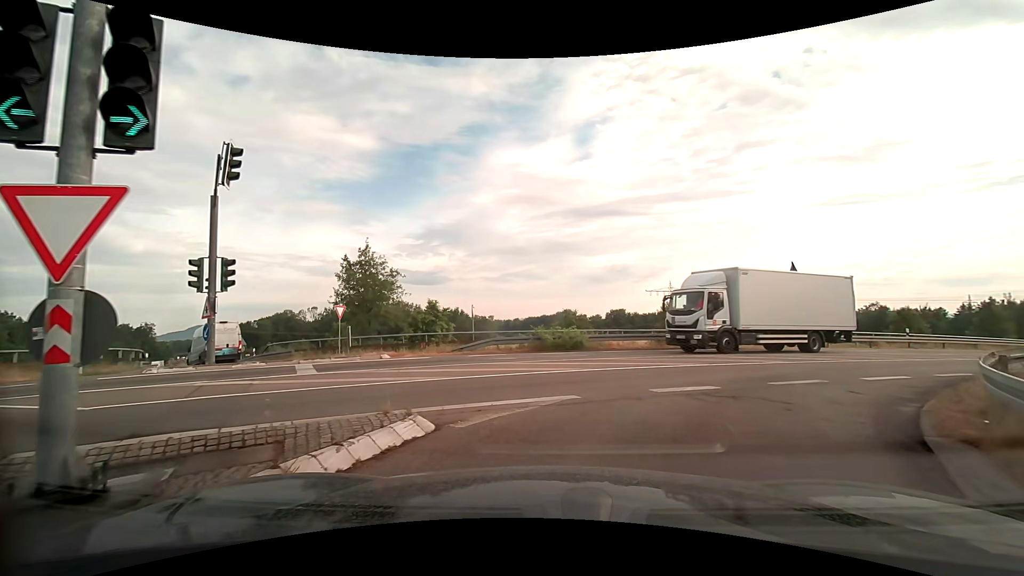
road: trunk_link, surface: asphalt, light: Day
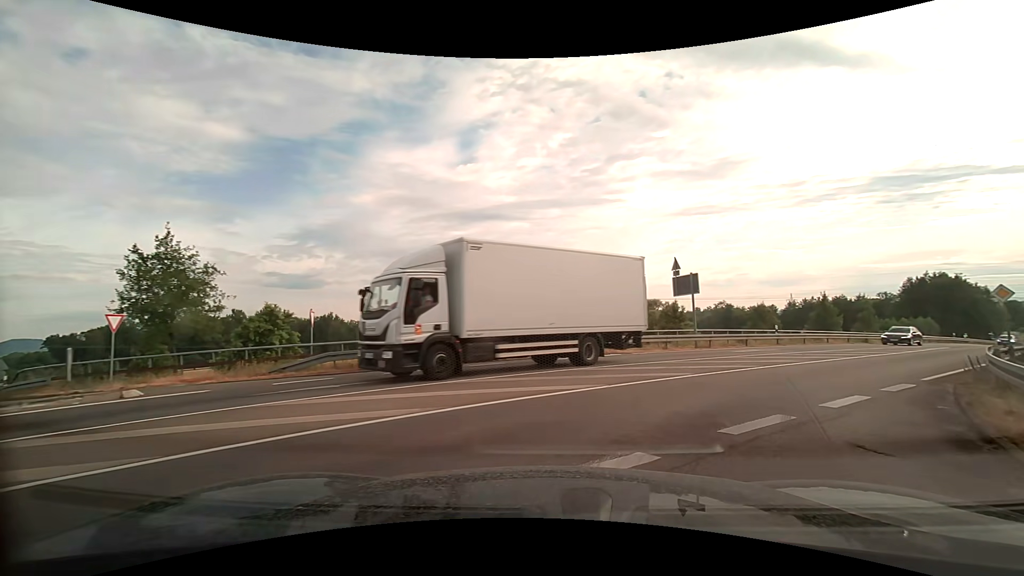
(+0.7, +5.3) m; +14°
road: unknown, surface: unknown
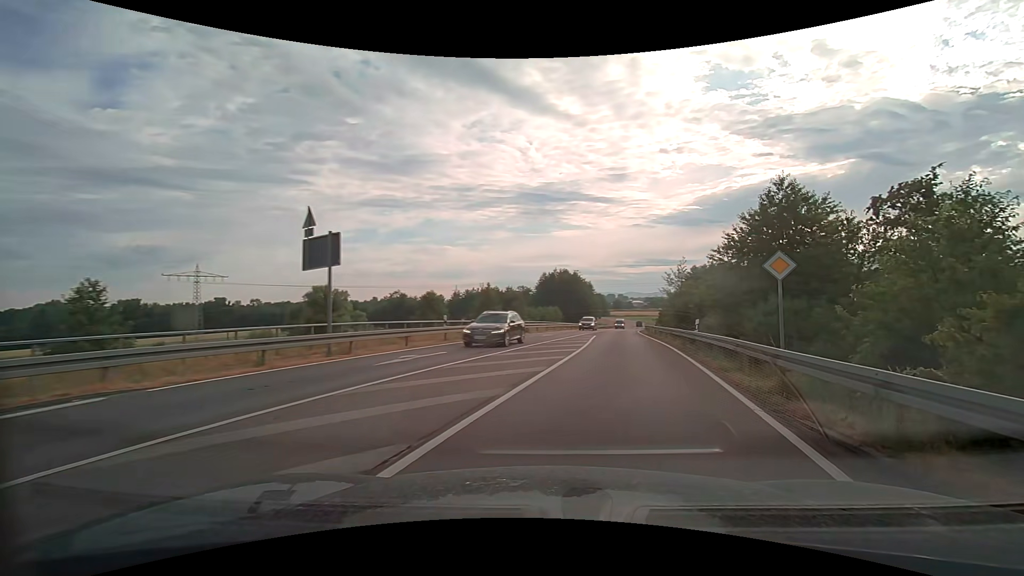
(+3.6, +11.6) m; +36°
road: secondary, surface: asphalt
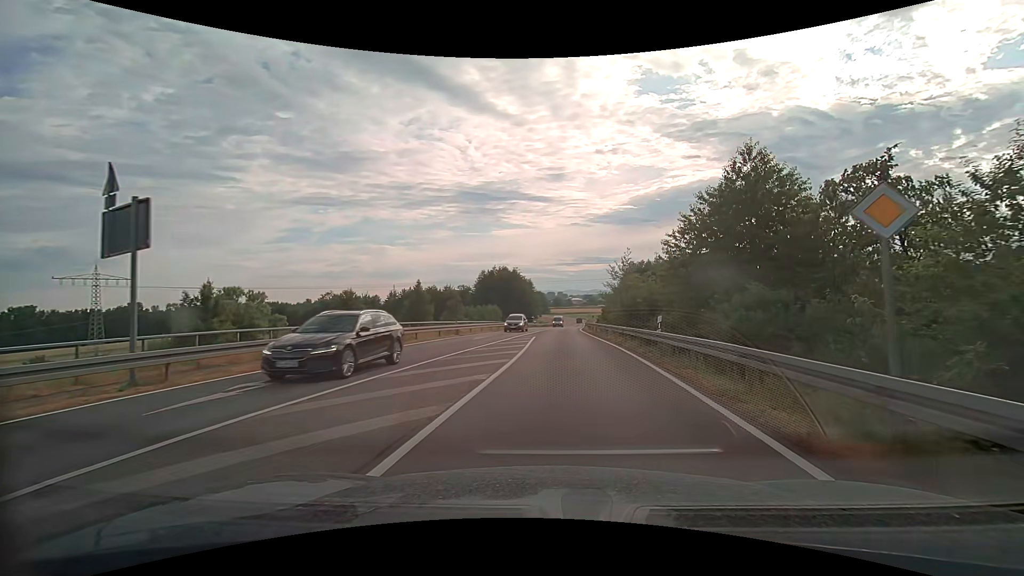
(+0.3, +5.3) m; +6°
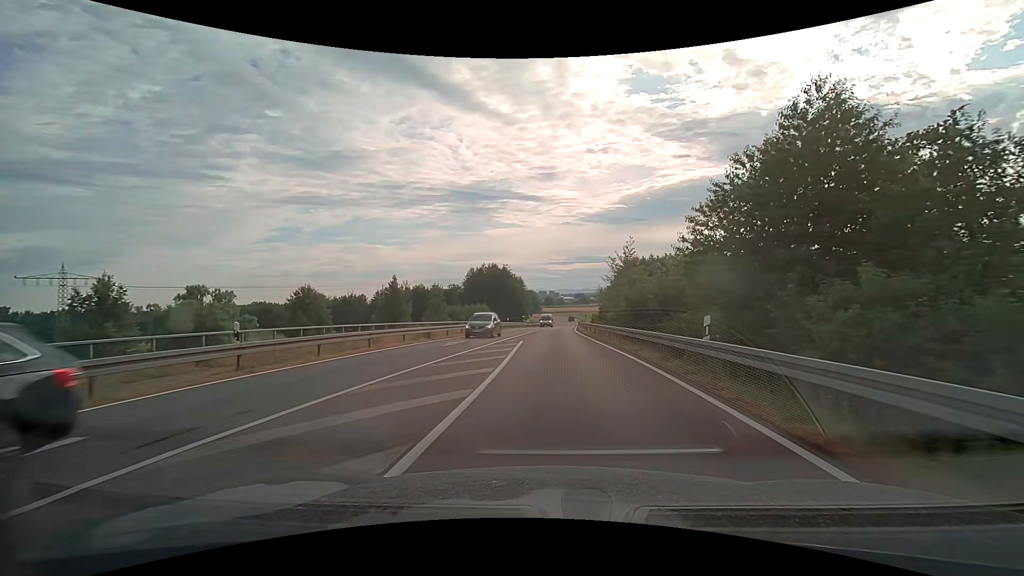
(+0.1, +6.1) m; +1°
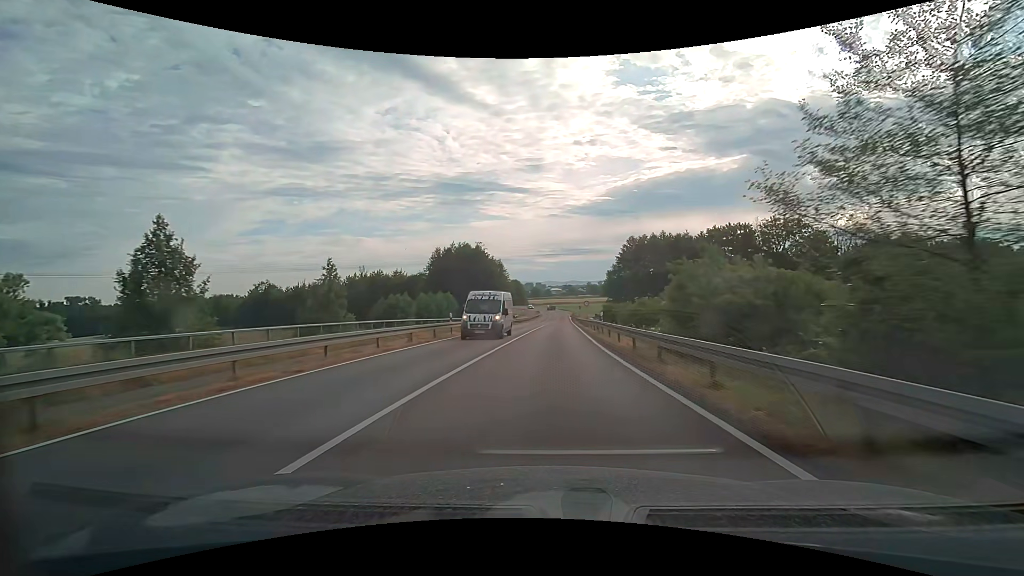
(+0.2, +30.9) m; +1°
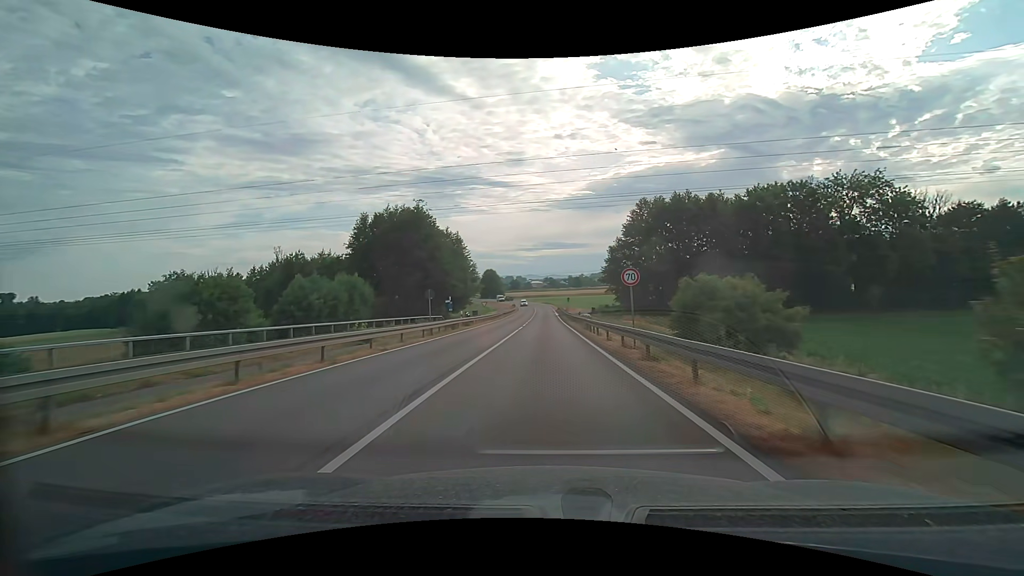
(+1.0, +36.3) m; +2°
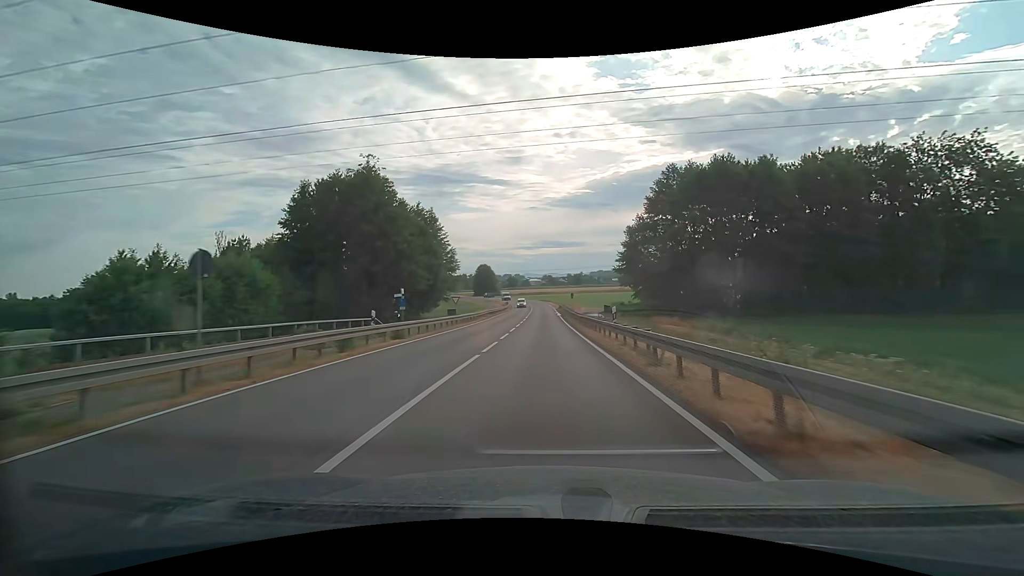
(0.0, +19.5) m; 0°
(0, +10) (0, +20) (0, +30) (0, +40) (0, +50) (0, +60) (0, +70) (0, +80) (-1, +90) (-1, +100) m
